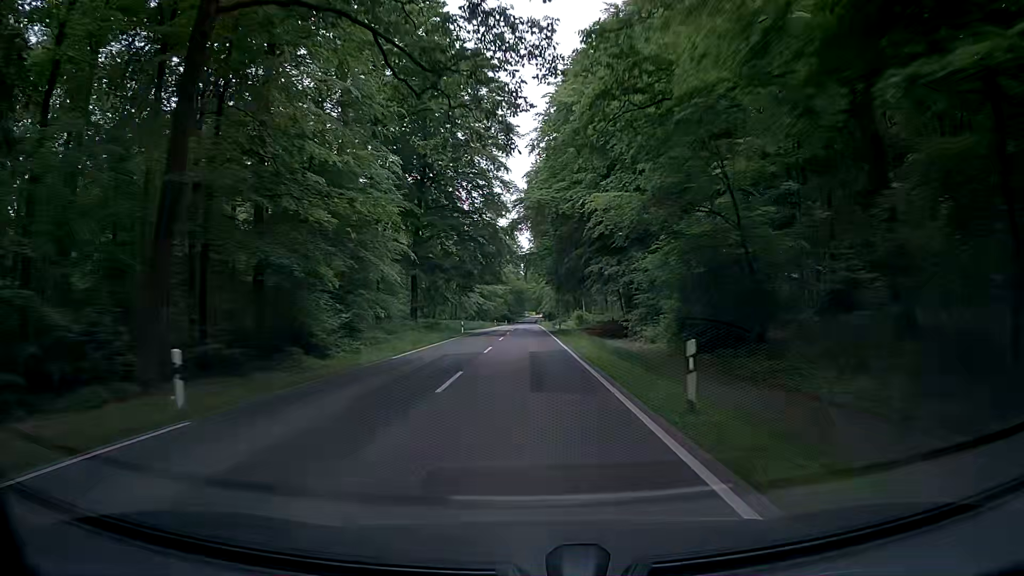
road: tertiary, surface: asphalt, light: Day
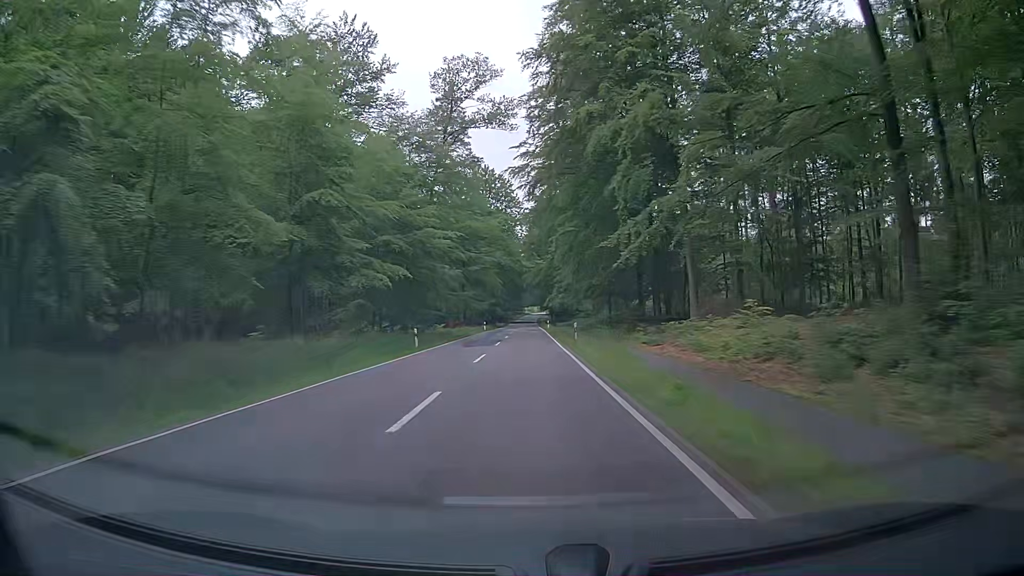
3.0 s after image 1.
(-0.6, +77.1) m; -1°
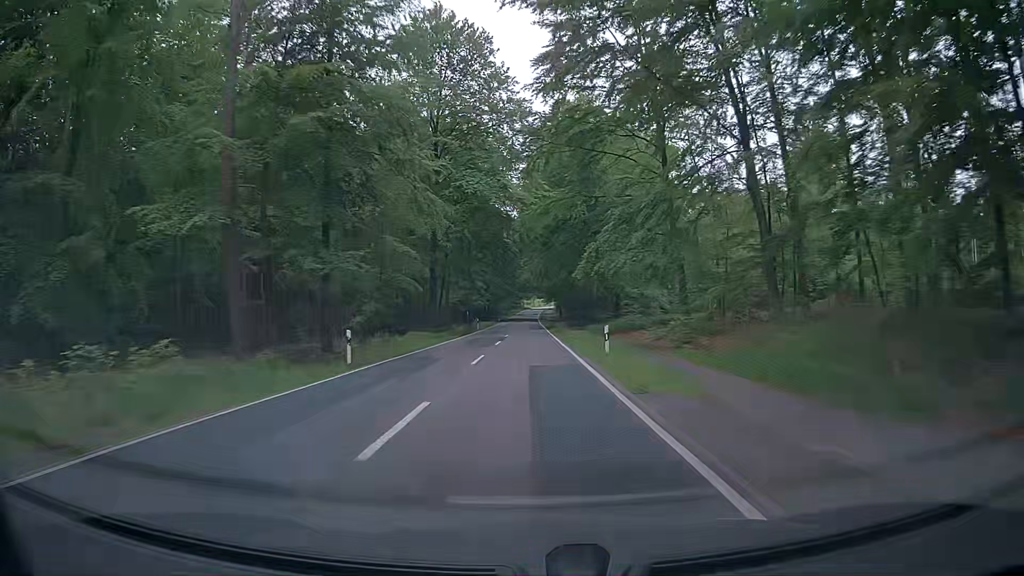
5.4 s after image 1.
(+0.4, +62.7) m; +1°
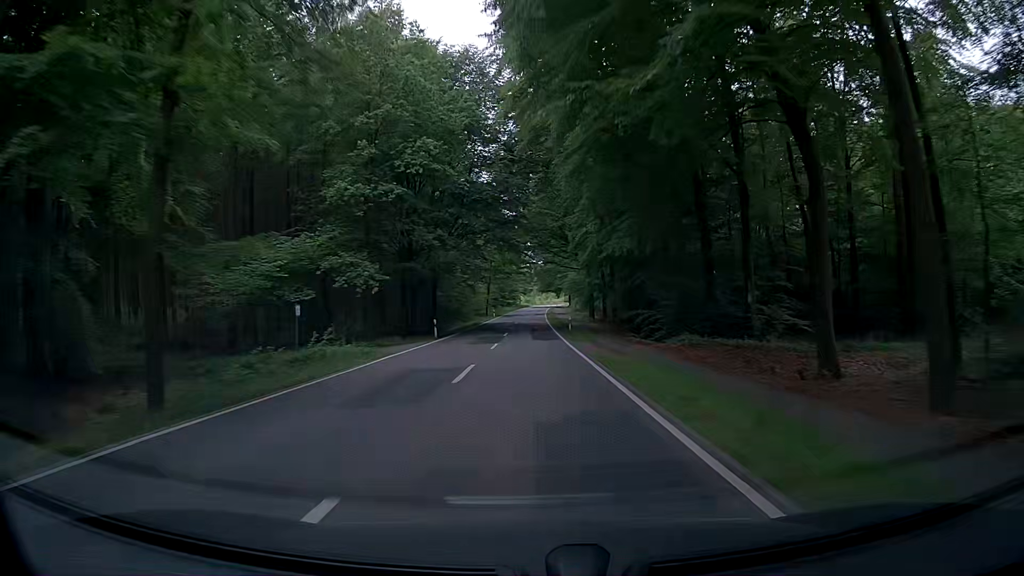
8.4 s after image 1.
(-0.4, +78.9) m; 0°
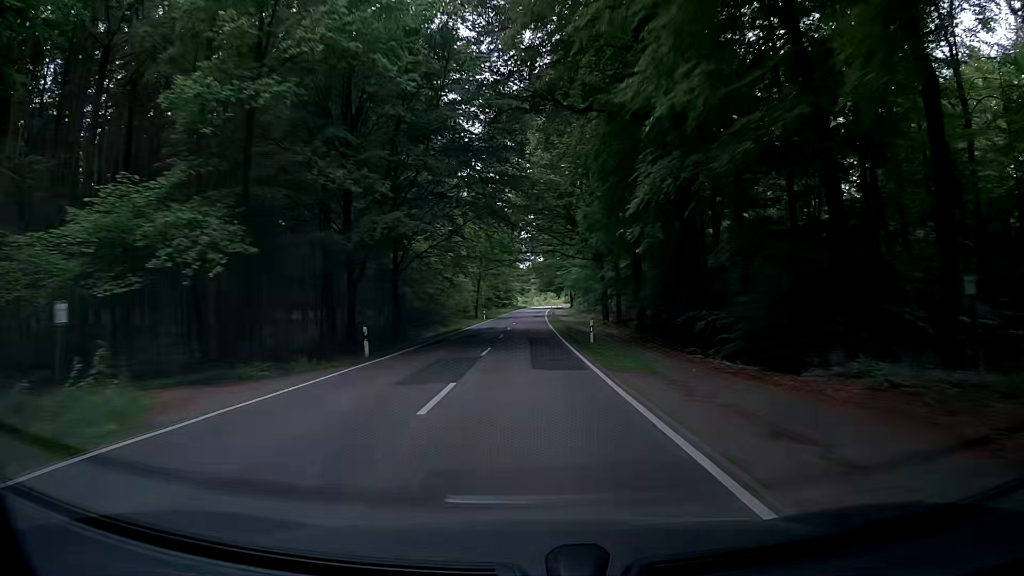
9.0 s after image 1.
(+0.1, +15.8) m; 0°
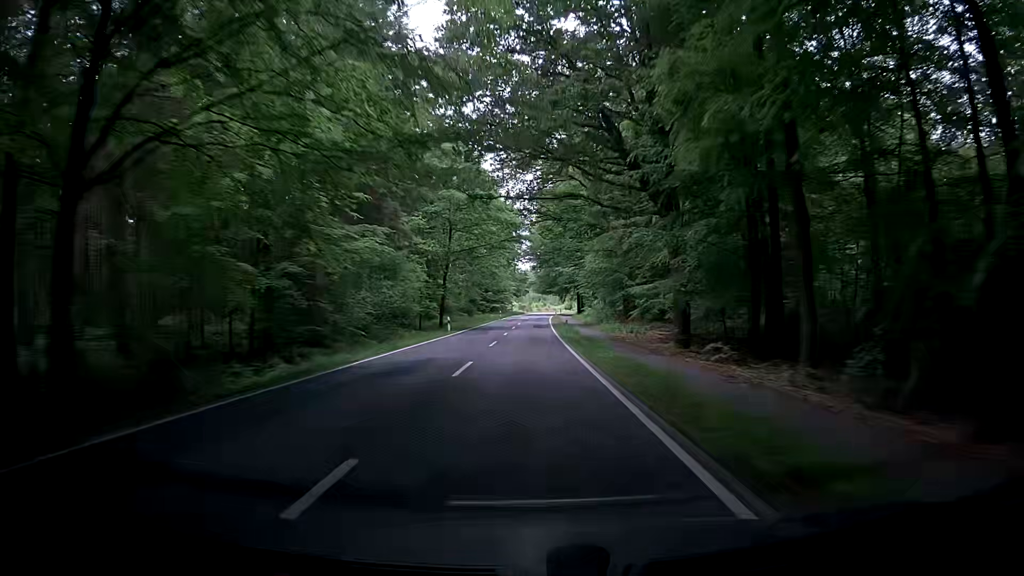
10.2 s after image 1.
(+0.3, +31.5) m; 0°
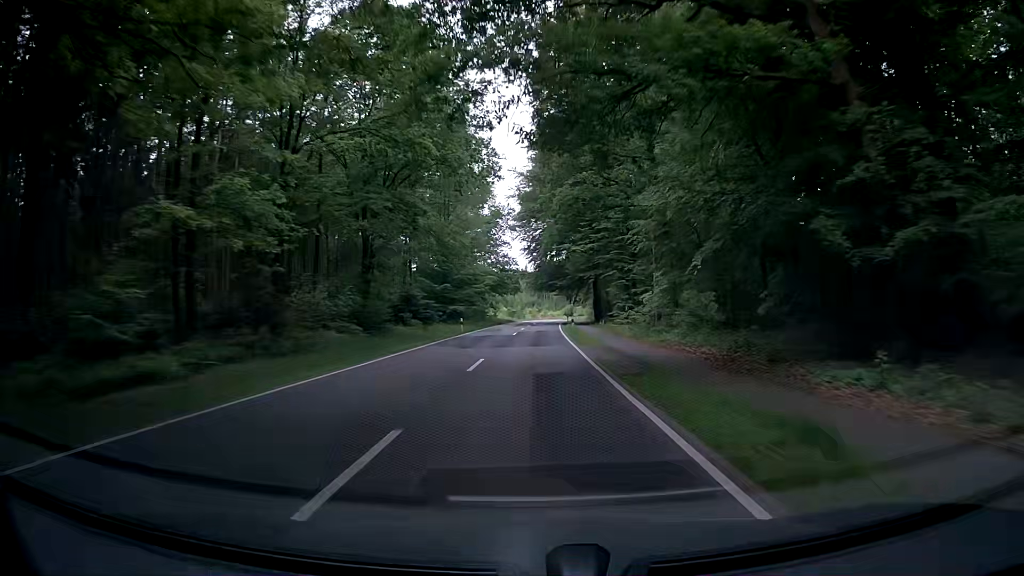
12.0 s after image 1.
(+0.2, +47.2) m; +1°
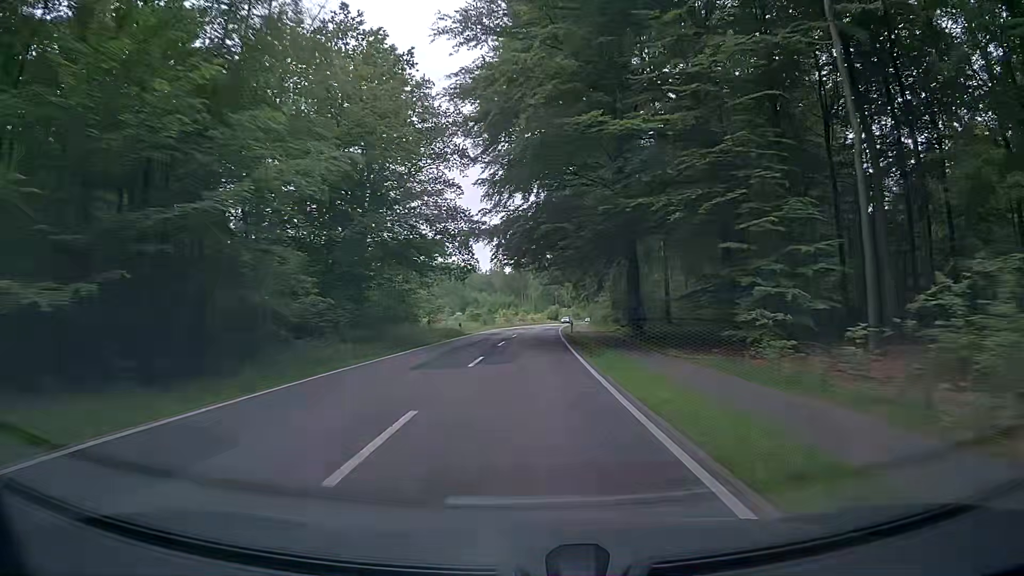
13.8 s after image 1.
(+0.3, +47.1) m; +1°
(0, +10) (0, +20) (0, +30) (+1, +40) (+1, +50) (+2, +60) (+2, +70) (+3, +80) (+4, +90) (+5, +100) m
